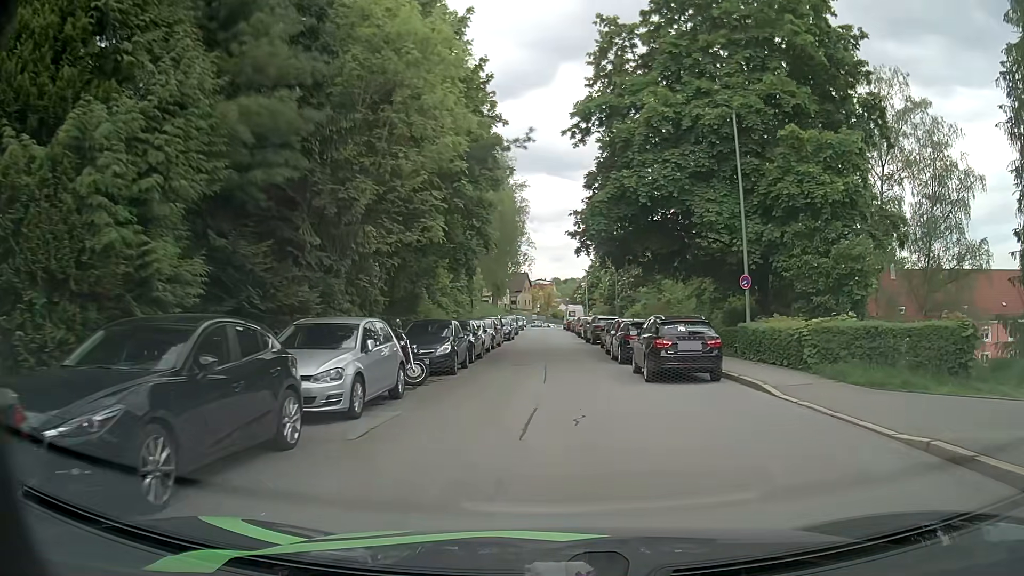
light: Day
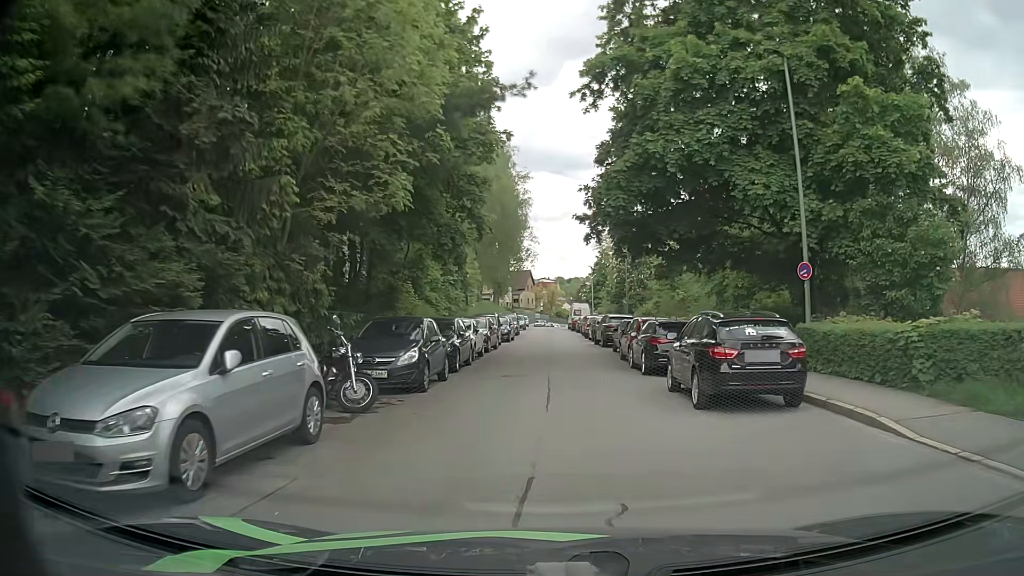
(-0.1, +4.8) m; -1°
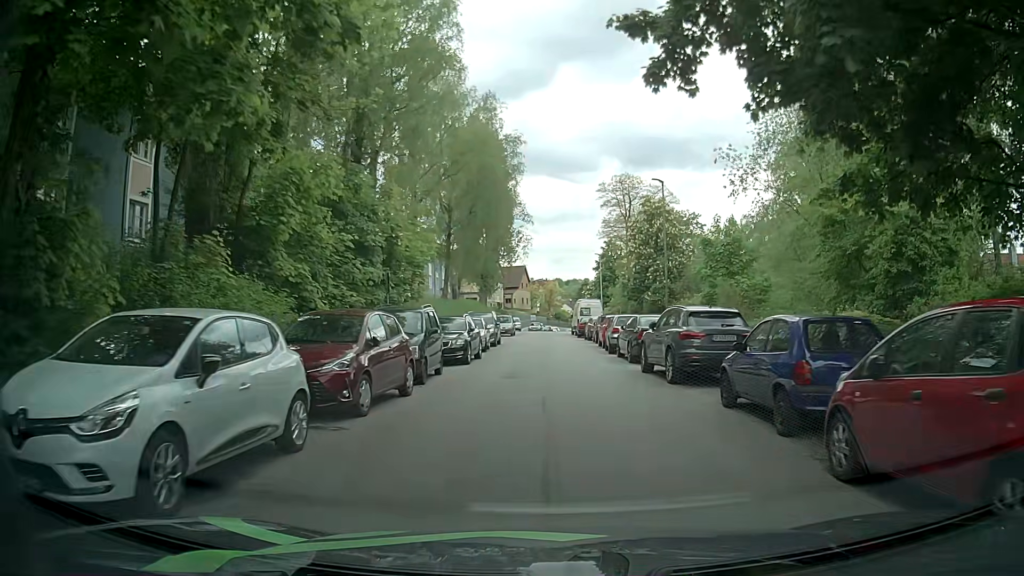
(+0.1, +18.9) m; -1°
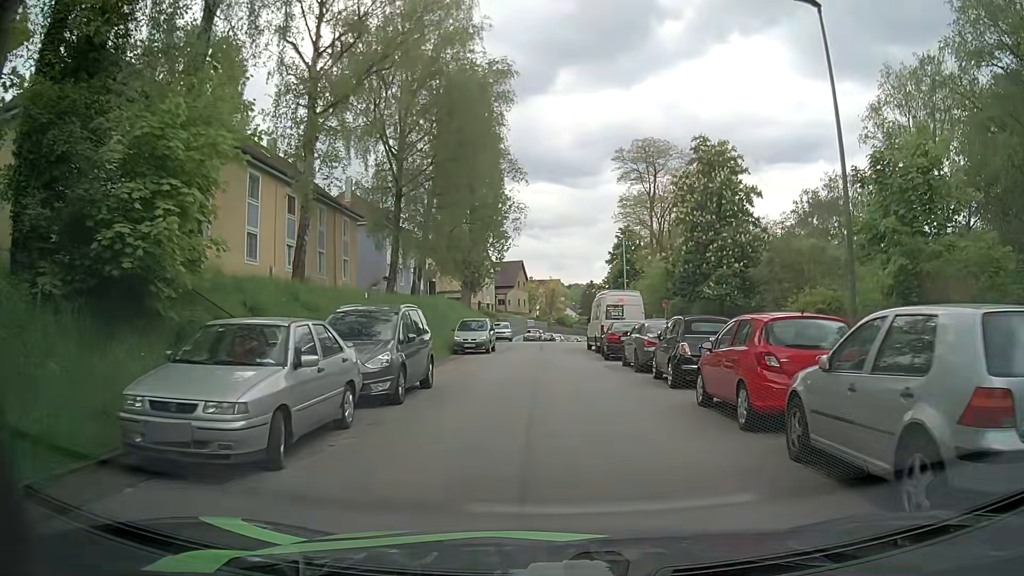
(+0.4, +21.2) m; 0°
